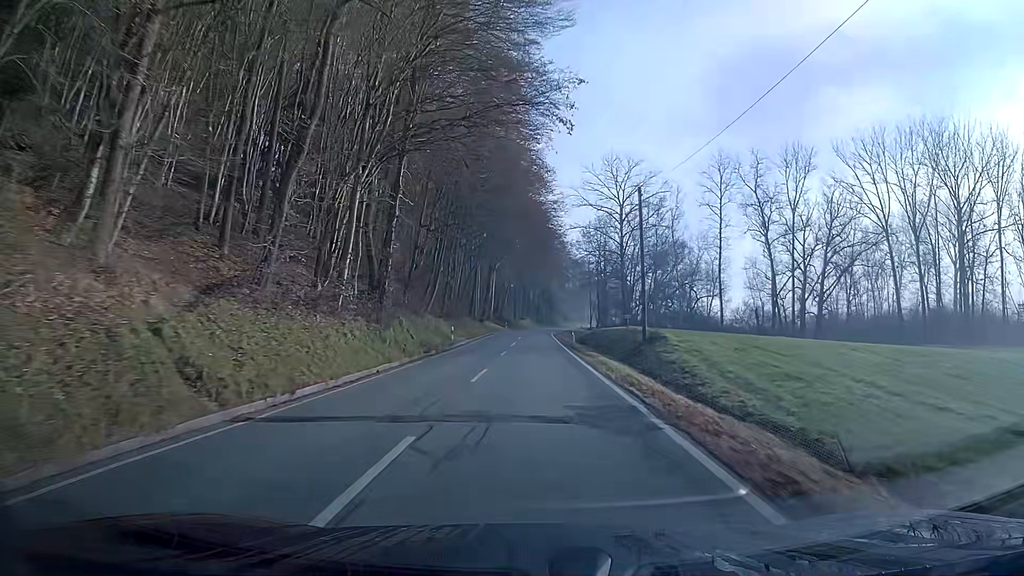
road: secondary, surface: asphalt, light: Day
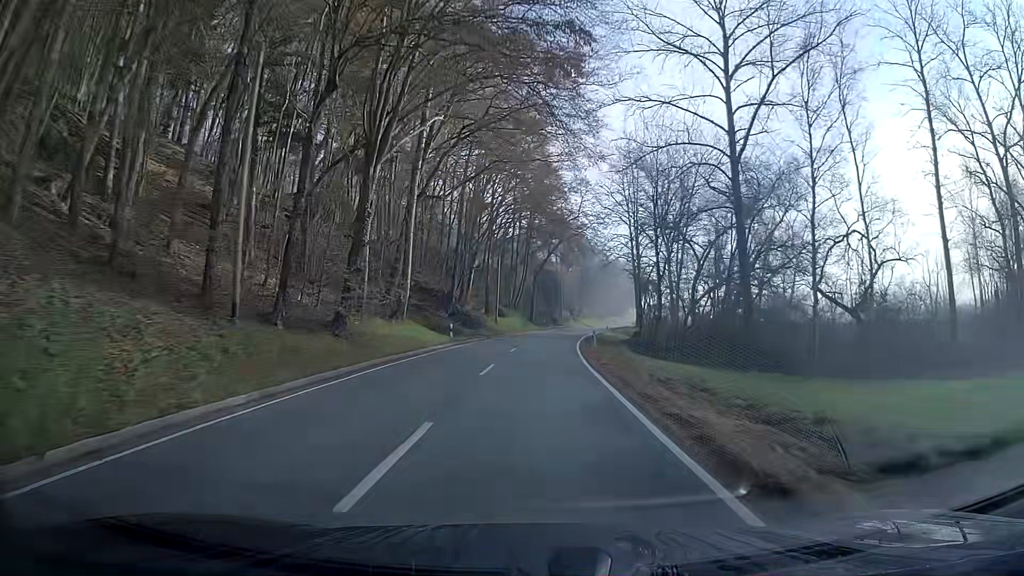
(+0.1, +58.1) m; +1°
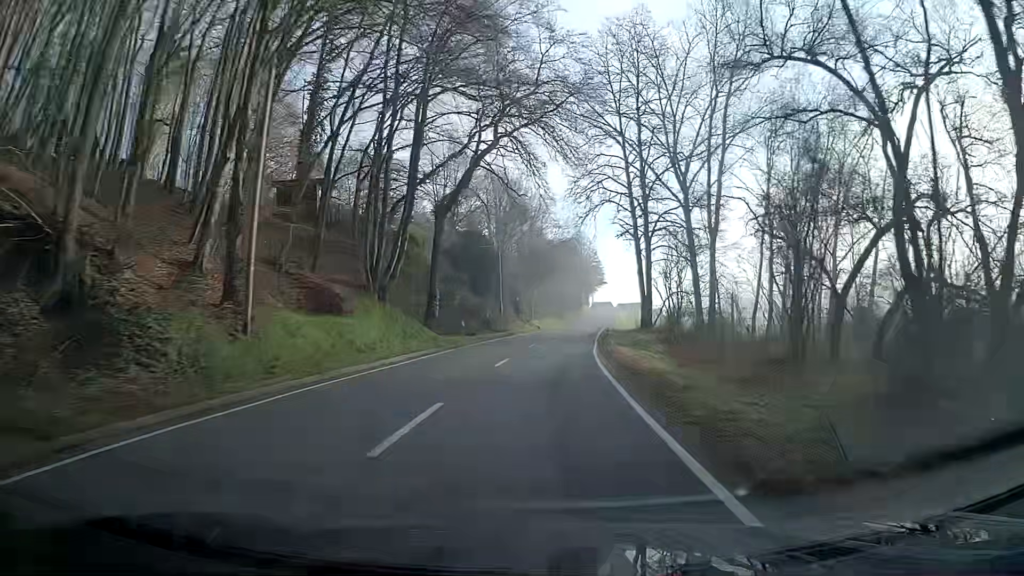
(+1.3, +45.7) m; +5°
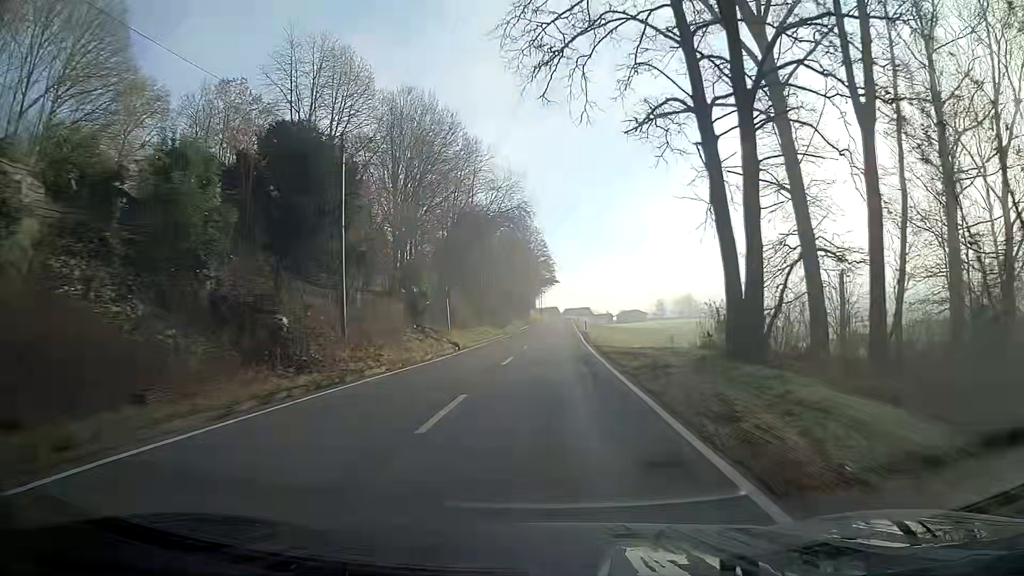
(+1.8, +34.0) m; +5°
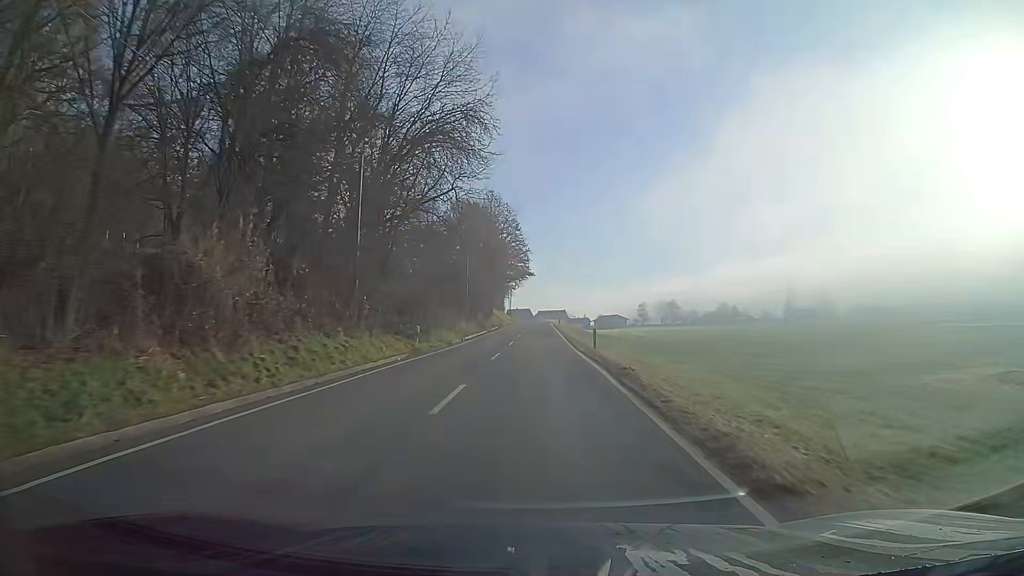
(+0.9, +34.1) m; +2°
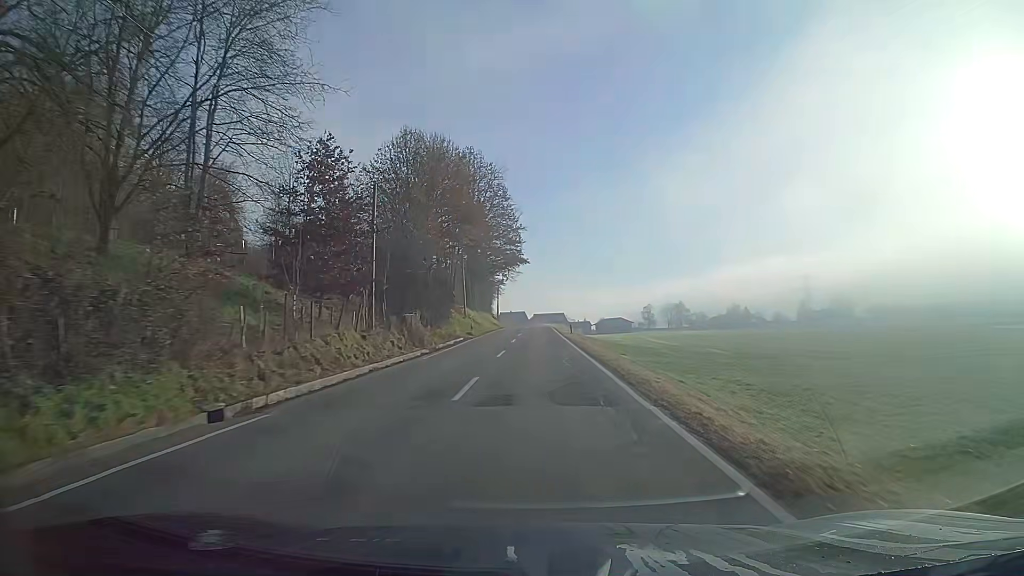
(0.0, +34.1) m; 0°
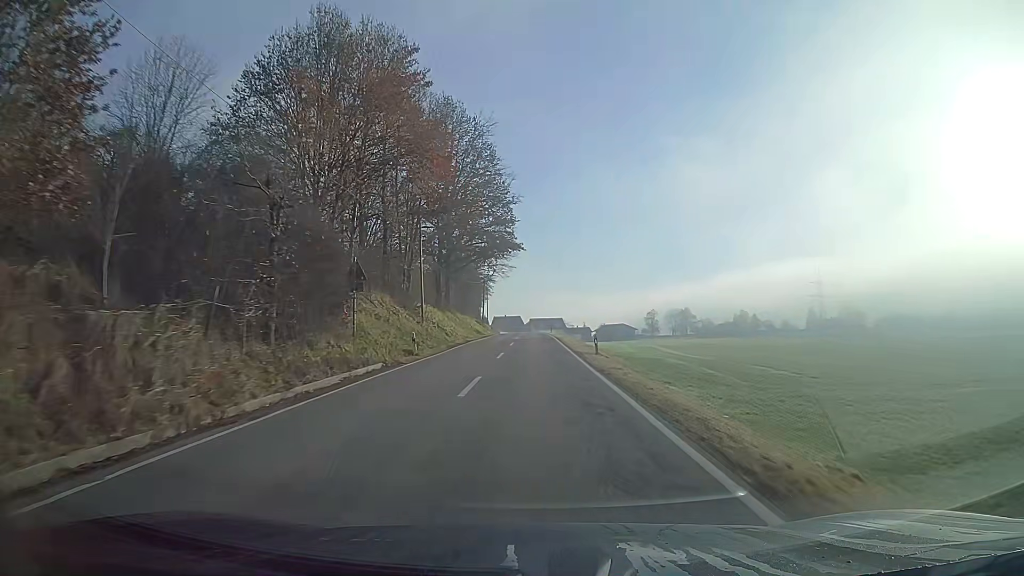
(+0.1, +22.7) m; 0°
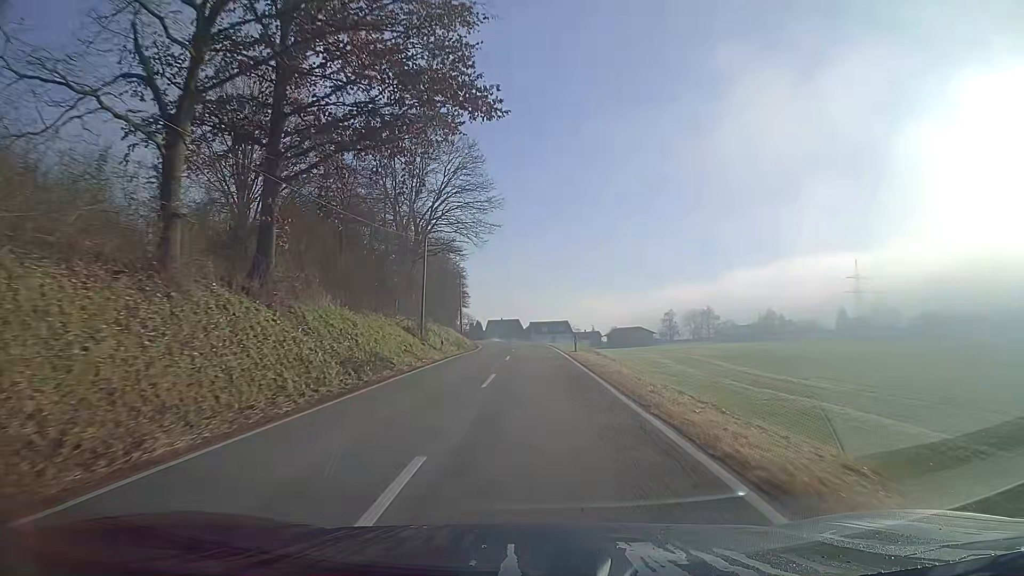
(0.0, +44.9) m; 0°
